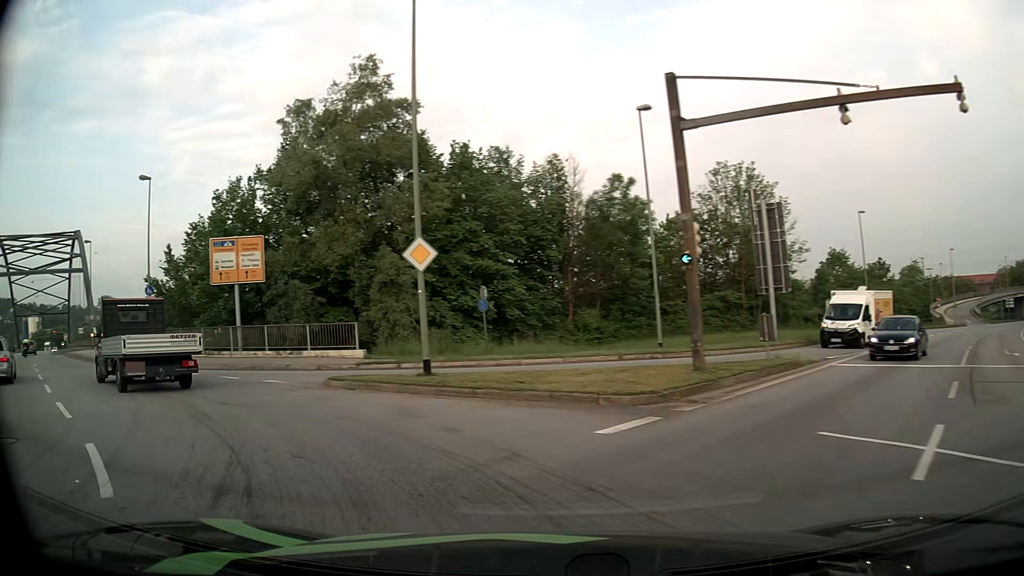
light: Day
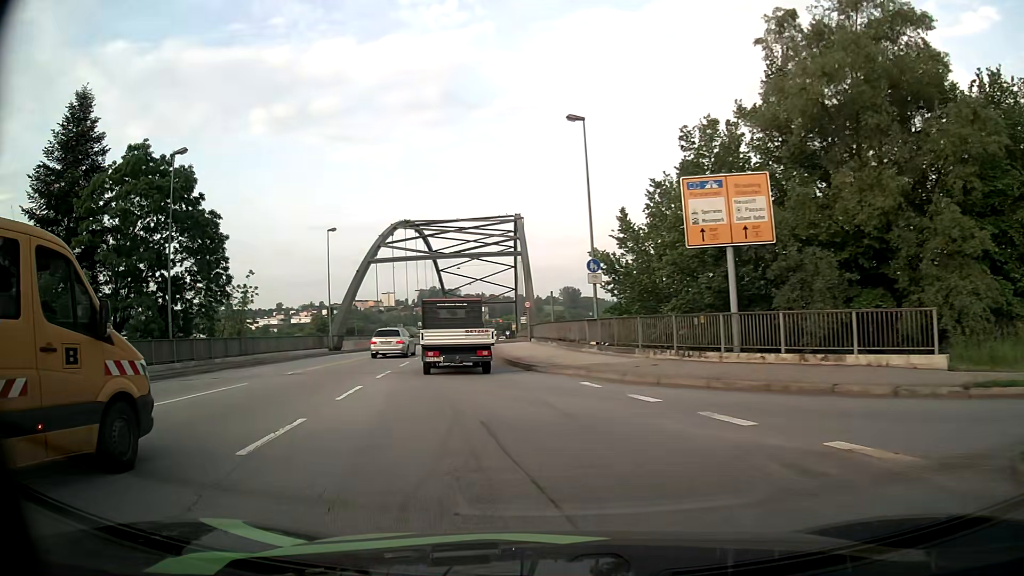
(-4.2, +10.4) m; -39°
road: primary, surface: asphalt
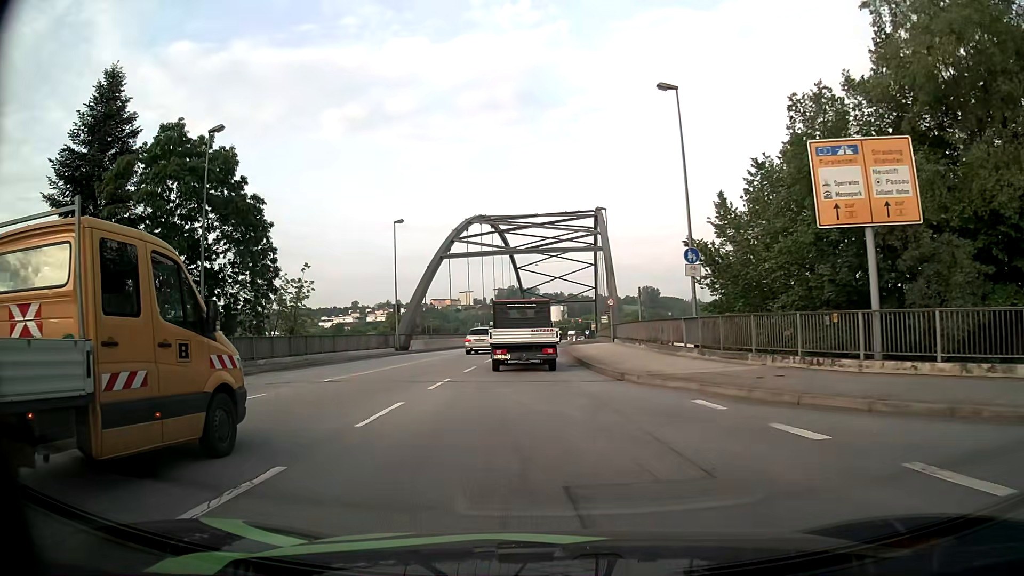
(-0.3, +4.0) m; -8°
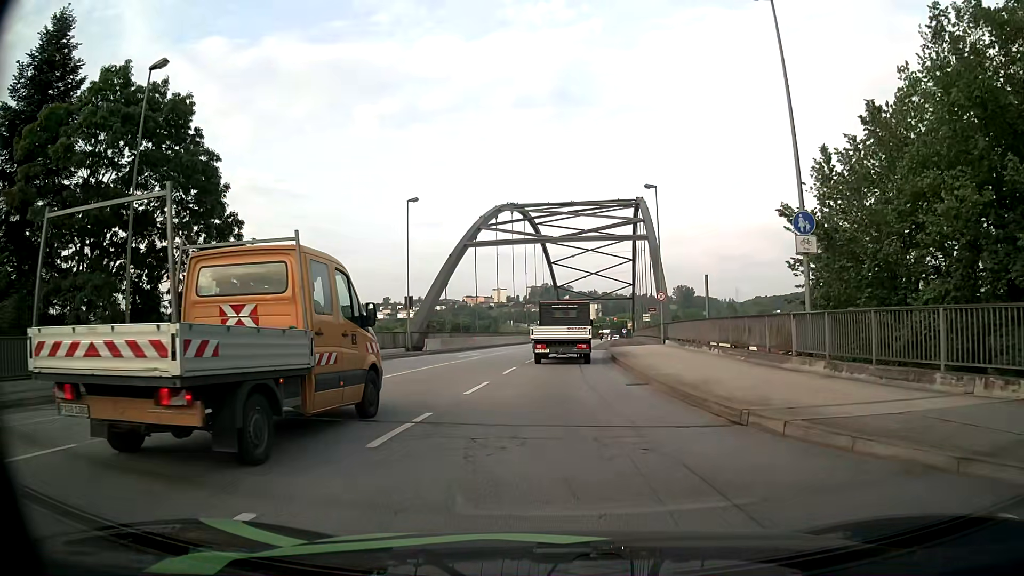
(-0.2, +7.9) m; -1°
